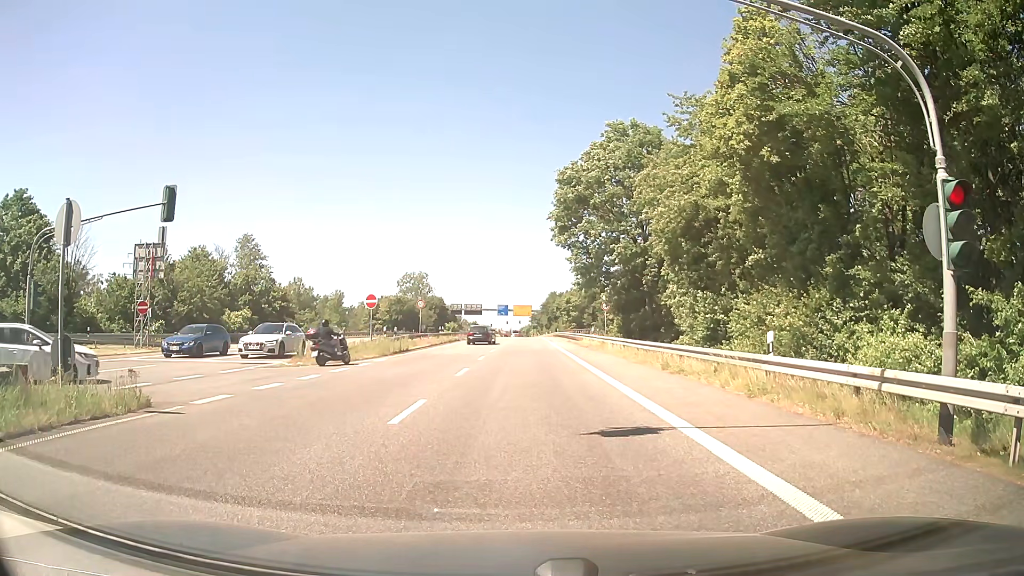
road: secondary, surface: asphalt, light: Day
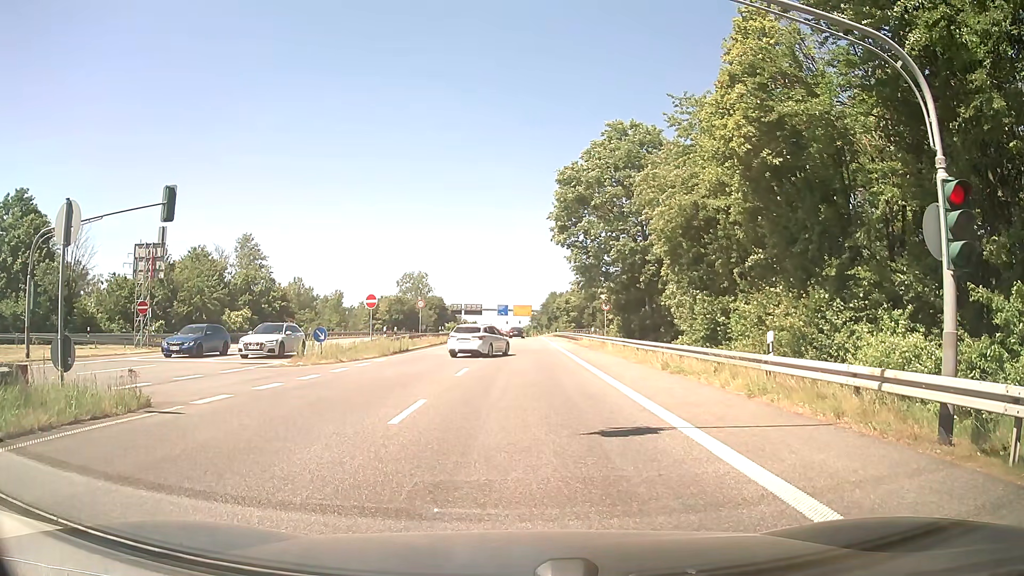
(0.0, 0.0) m; 0°
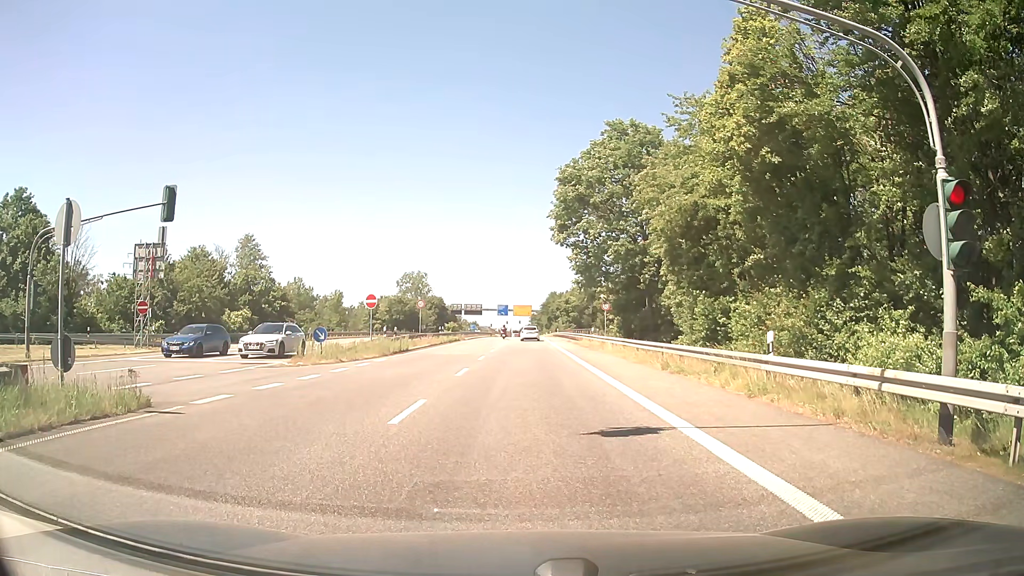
(0.0, 0.0) m; 0°
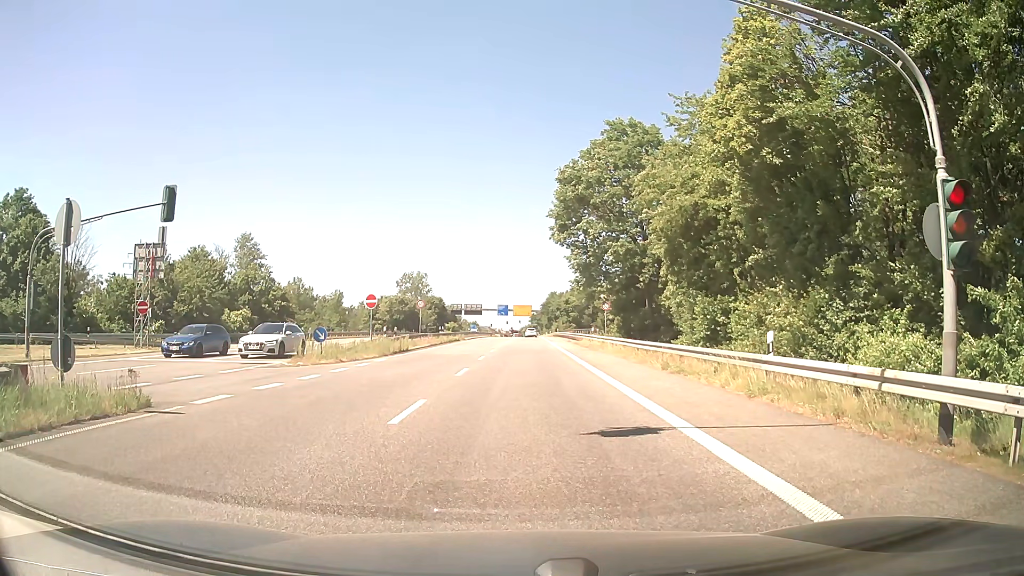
(0.0, 0.0) m; 0°
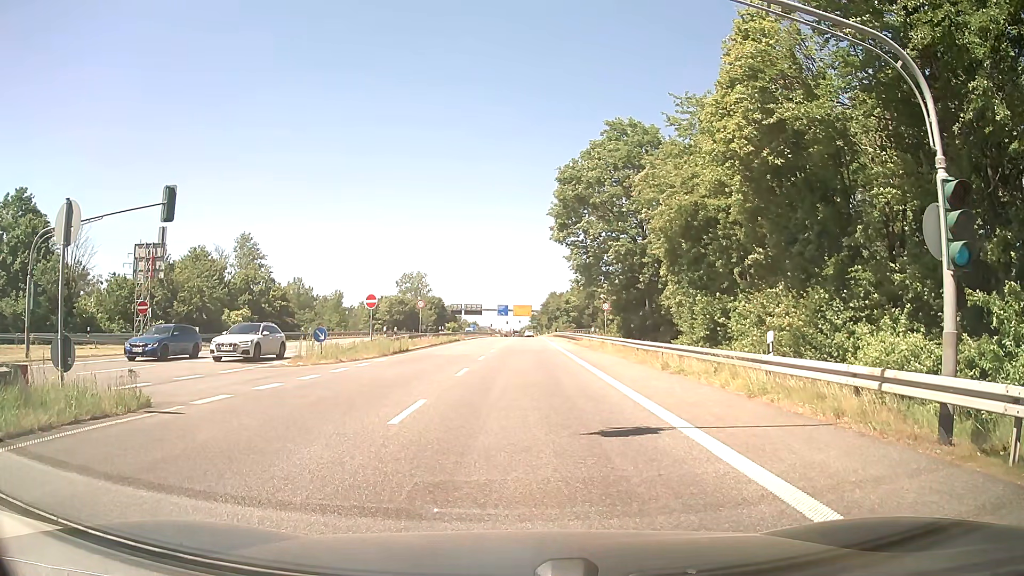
(0.0, 0.0) m; 0°
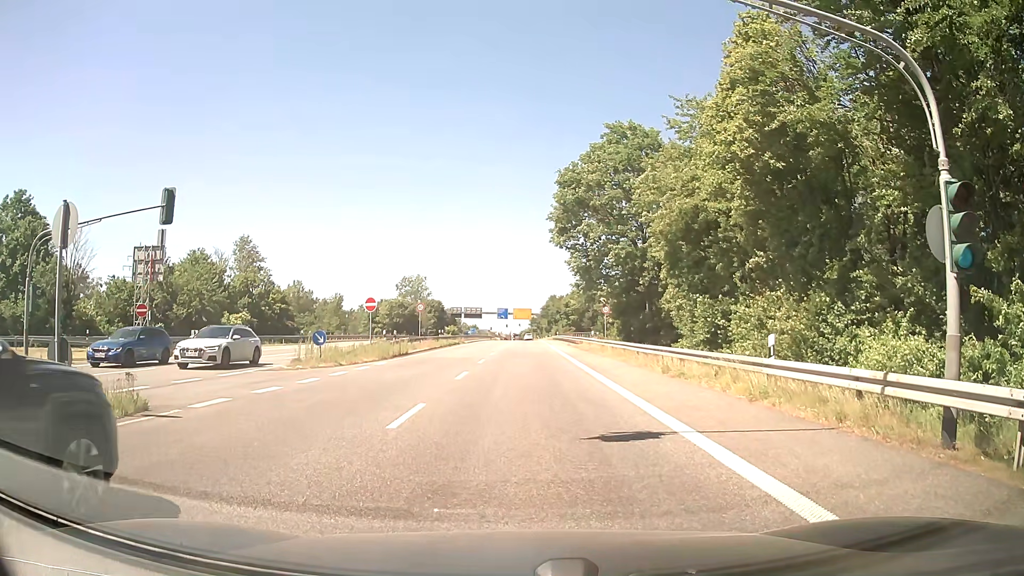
(0.0, +0.1) m; 0°
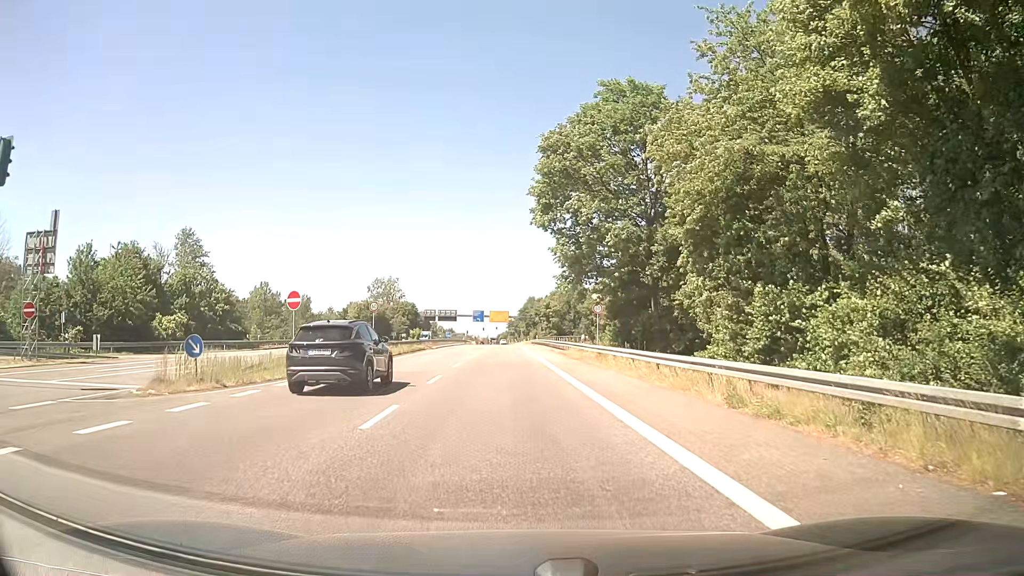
(+0.1, +9.4) m; +3°
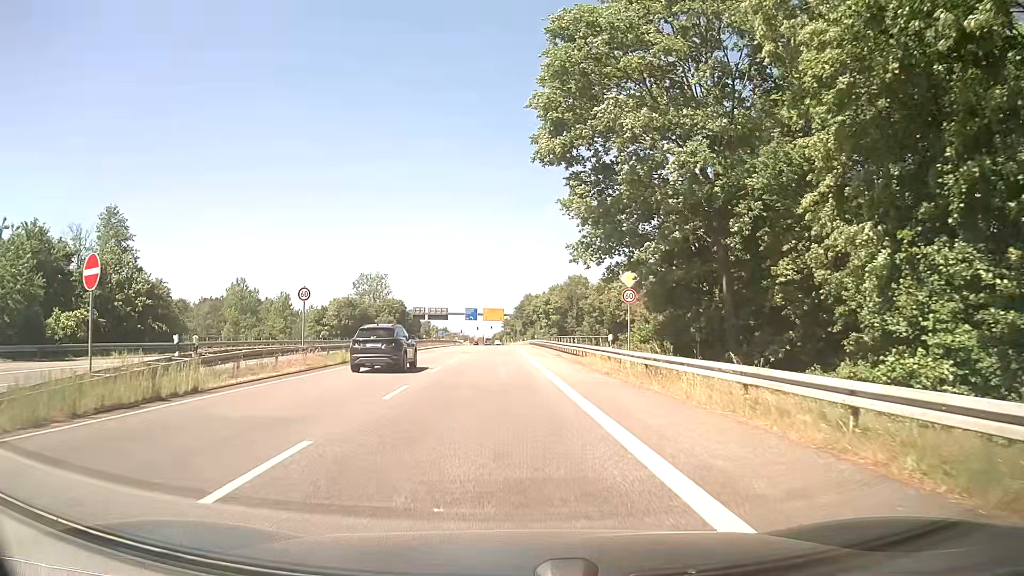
(-0.4, +13.6) m; -2°
(0, +10) (0, +20) (0, +30) (0, +40) (0, +50) (-1, +60) (-1, +70) (-1, +80) (-2, +90) (-2, +100) m
